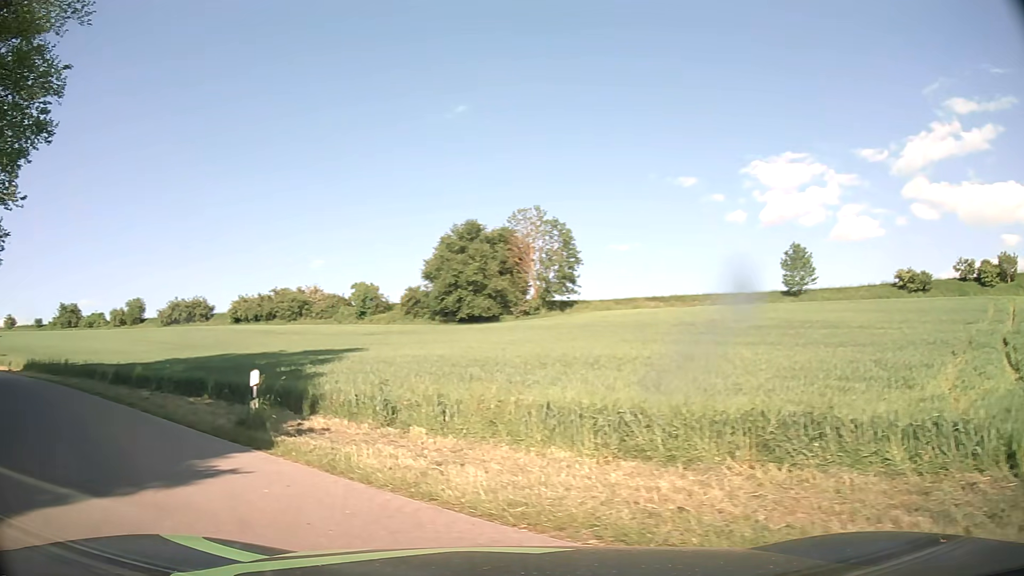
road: residential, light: Day
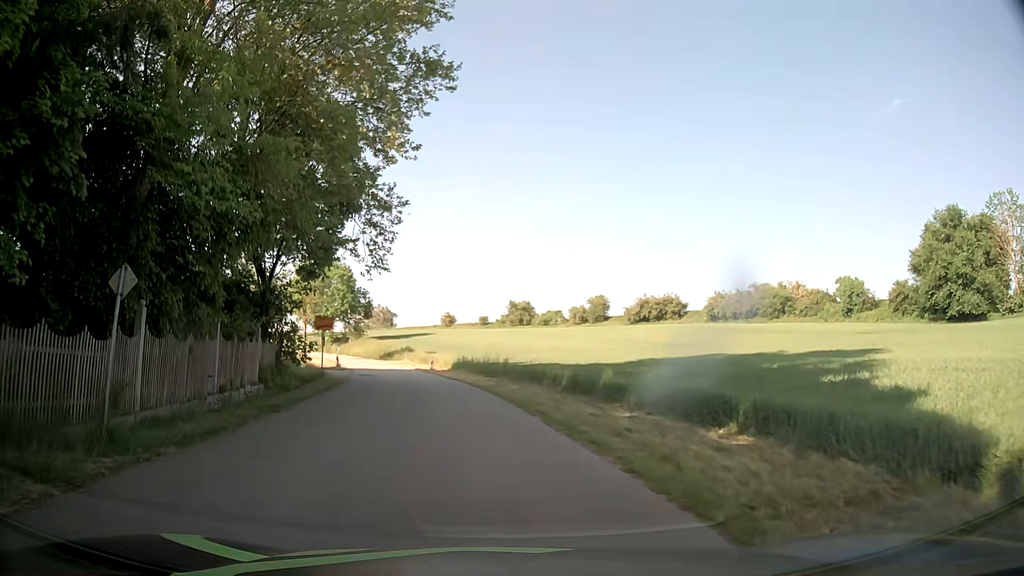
(-4.3, +7.9) m; -43°
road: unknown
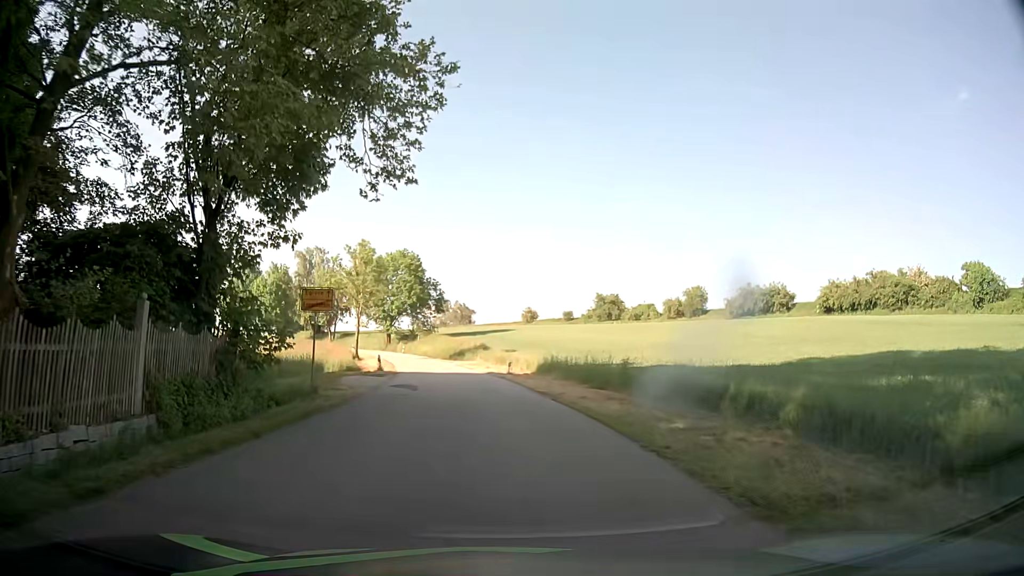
(-1.2, +14.4) m; -7°
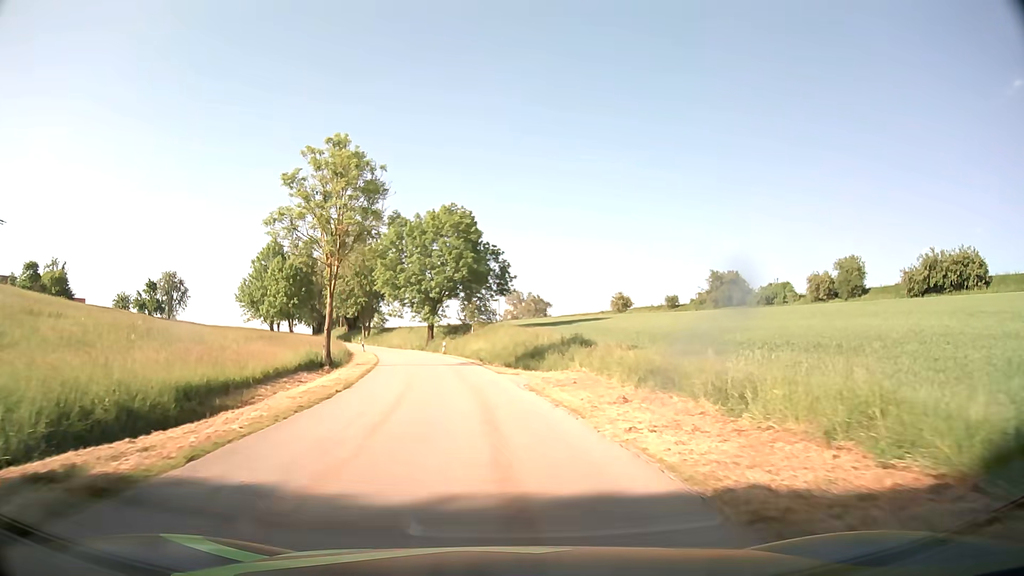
(-2.3, +36.1) m; -6°
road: tertiary
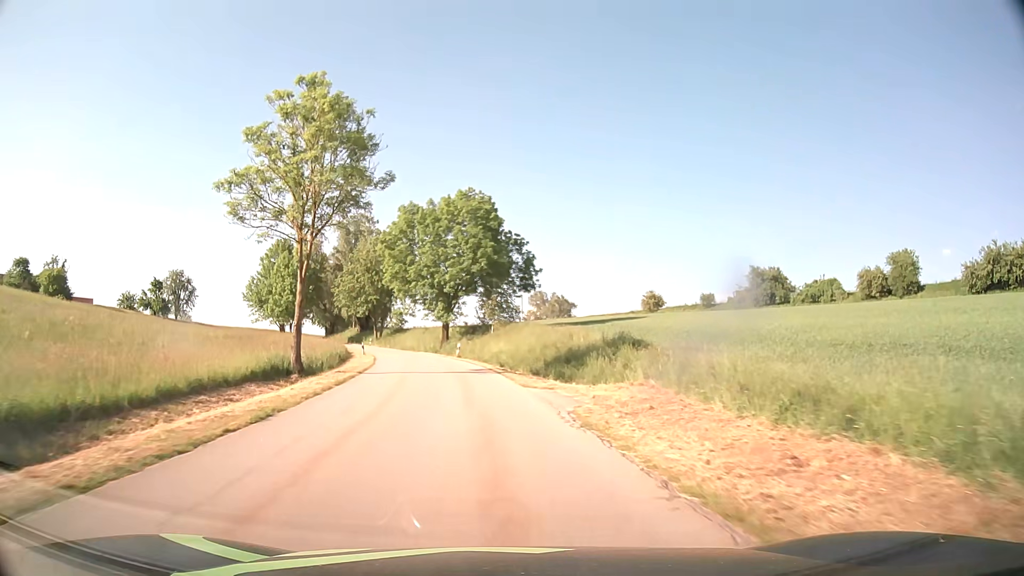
(-0.1, +9.0) m; -2°
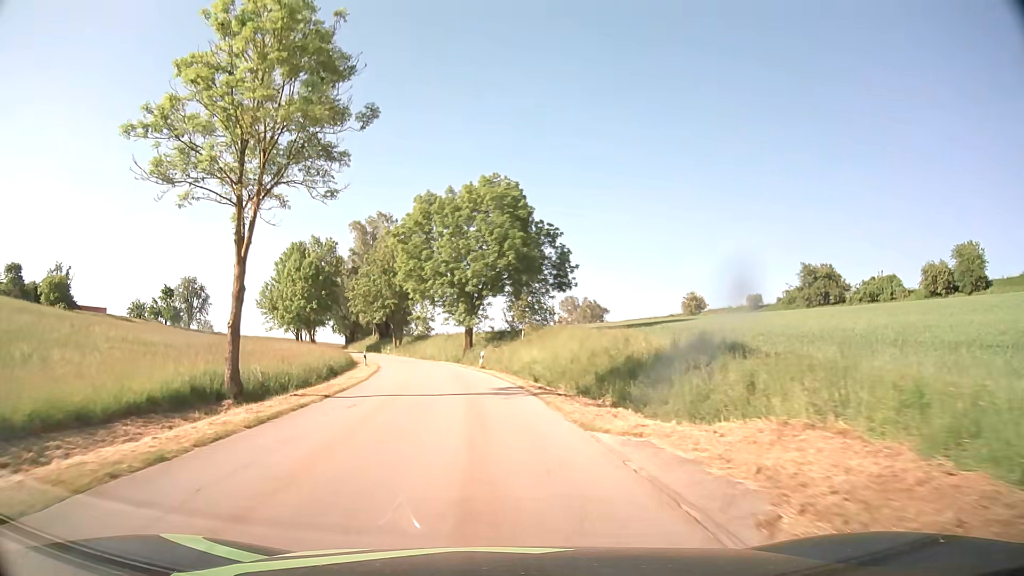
(-0.1, +9.2) m; -2°
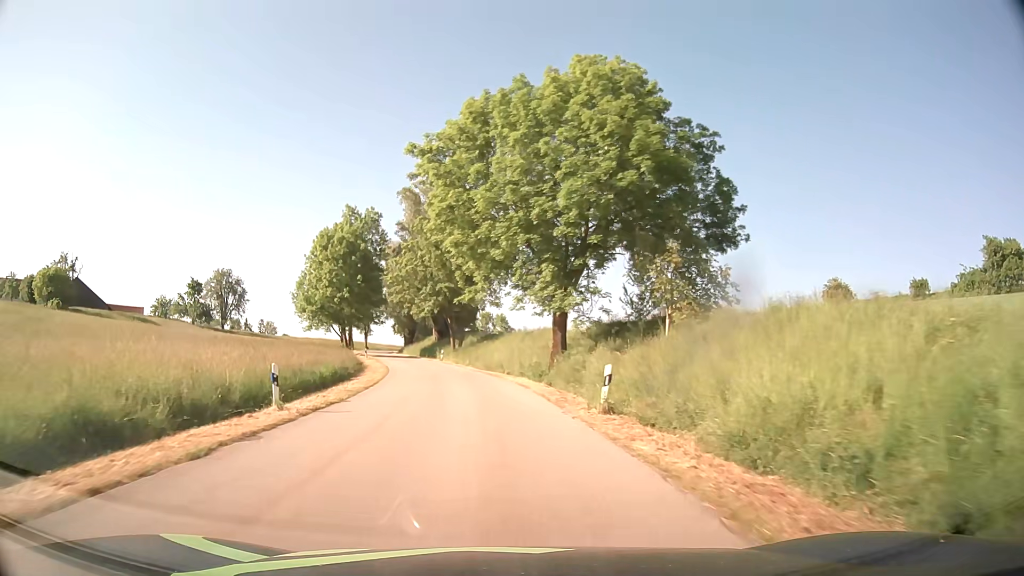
(-1.8, +26.8) m; -7°
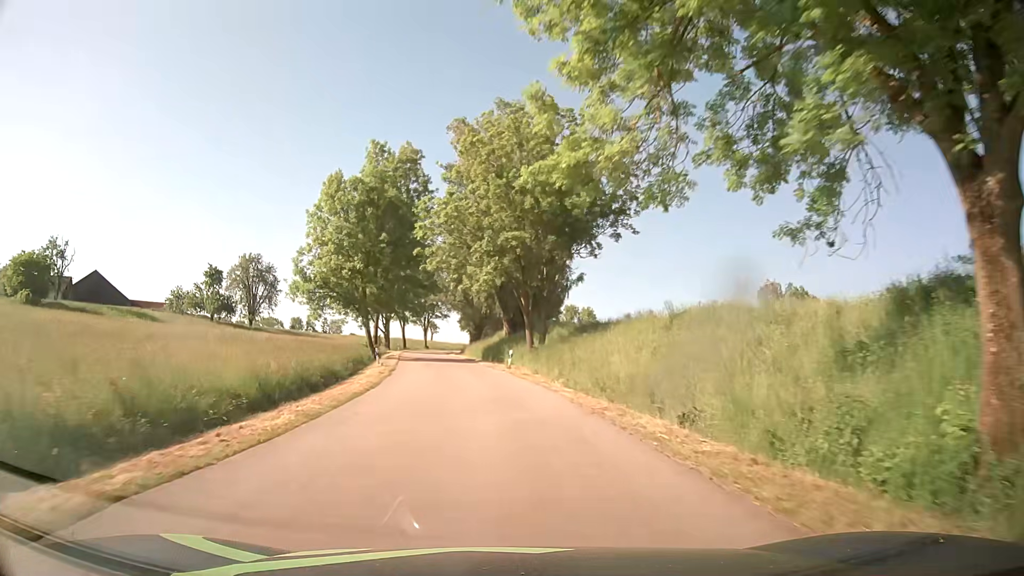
(-1.8, +27.9) m; -7°
(0, +10) (-1, +20) (-1, +30) (-3, +40) (-4, +50) (-5, +60) (-7, +70) (-8, +80) (-9, +89) (-10, +99) m
